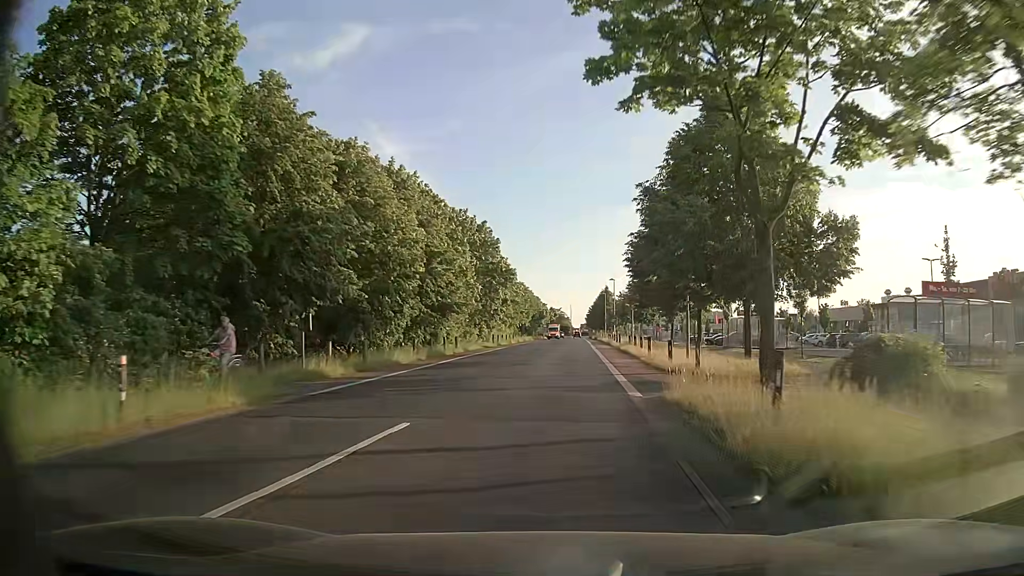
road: tertiary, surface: asphalt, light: Day
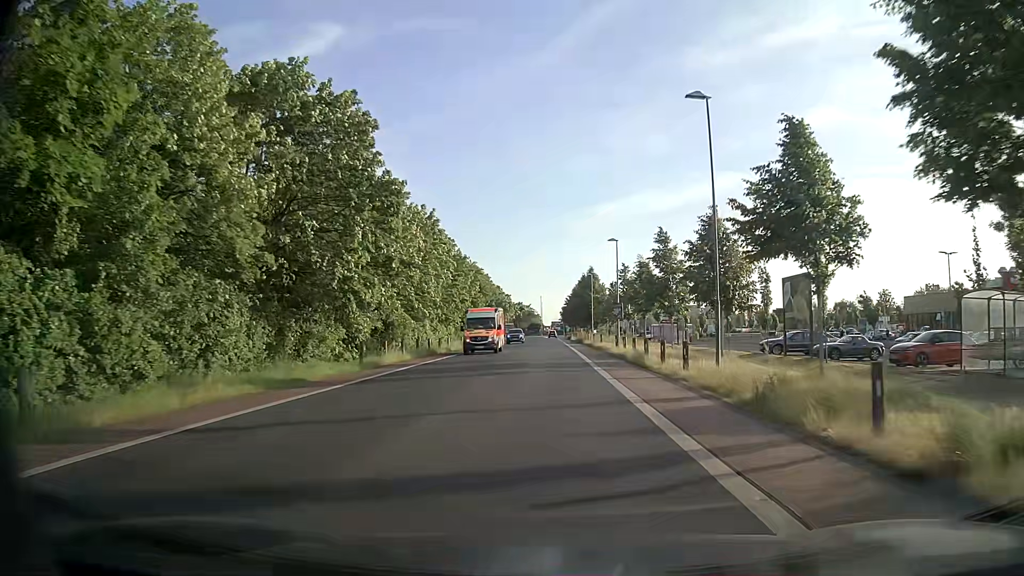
(+1.5, +37.8) m; +3°
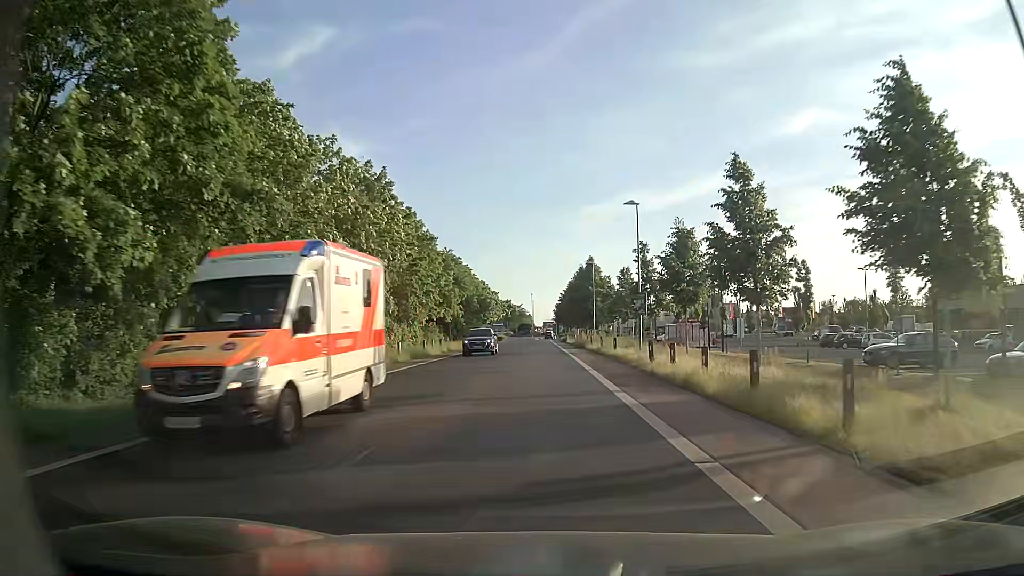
(0.0, +15.3) m; 0°
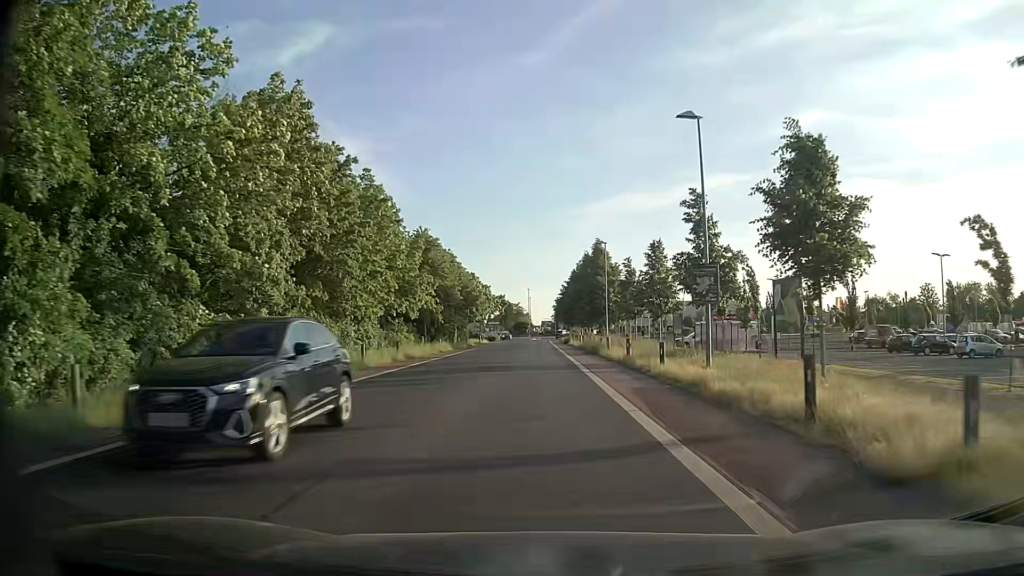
(0.0, +15.0) m; 0°
(0, +10) (0, +20) (0, +30) (0, +40) (0, +50) (0, +60) (-1, +70) (-1, +80) (-1, +90) (-1, +100) m
